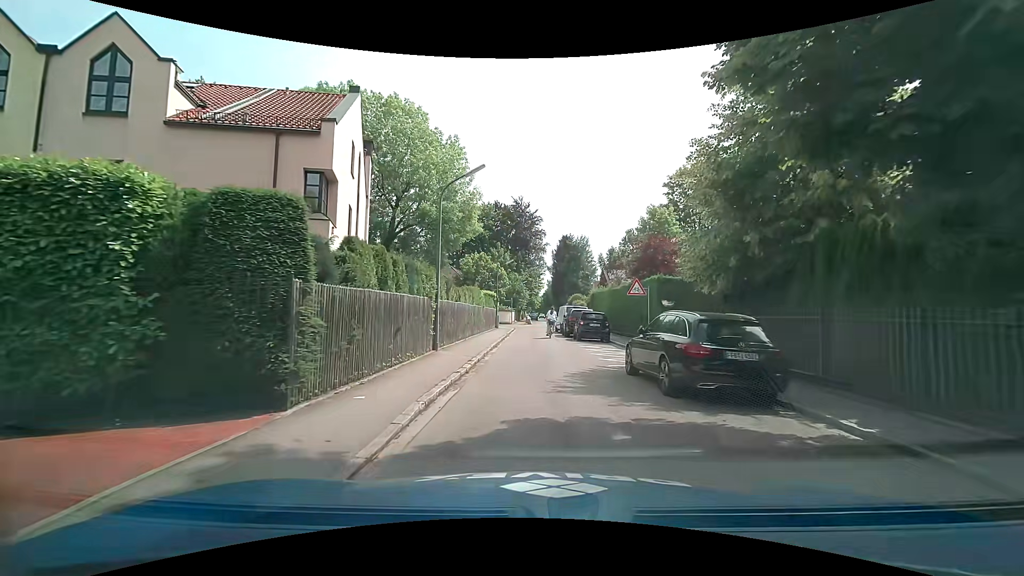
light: Day
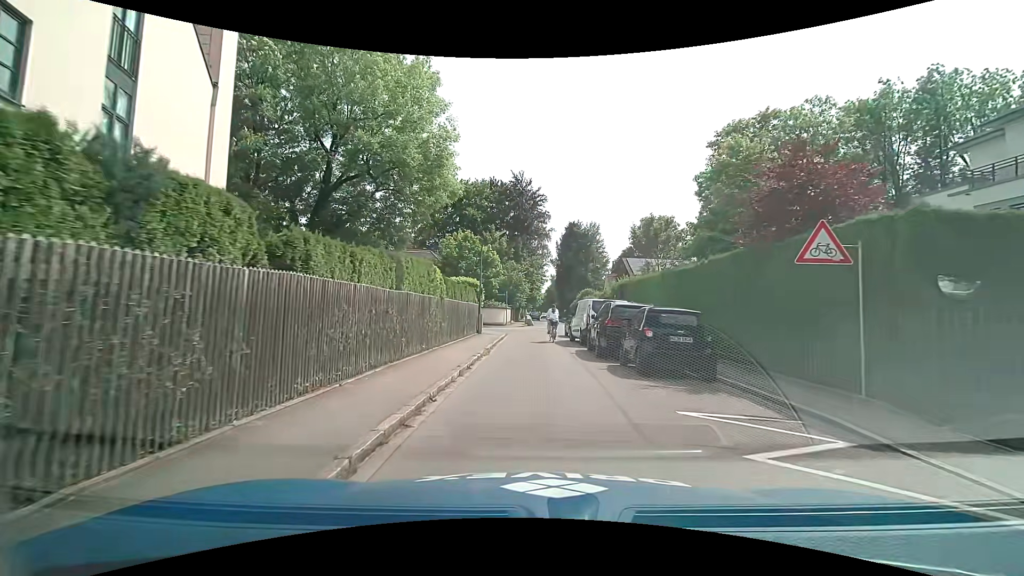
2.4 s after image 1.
(-0.1, +14.6) m; -1°
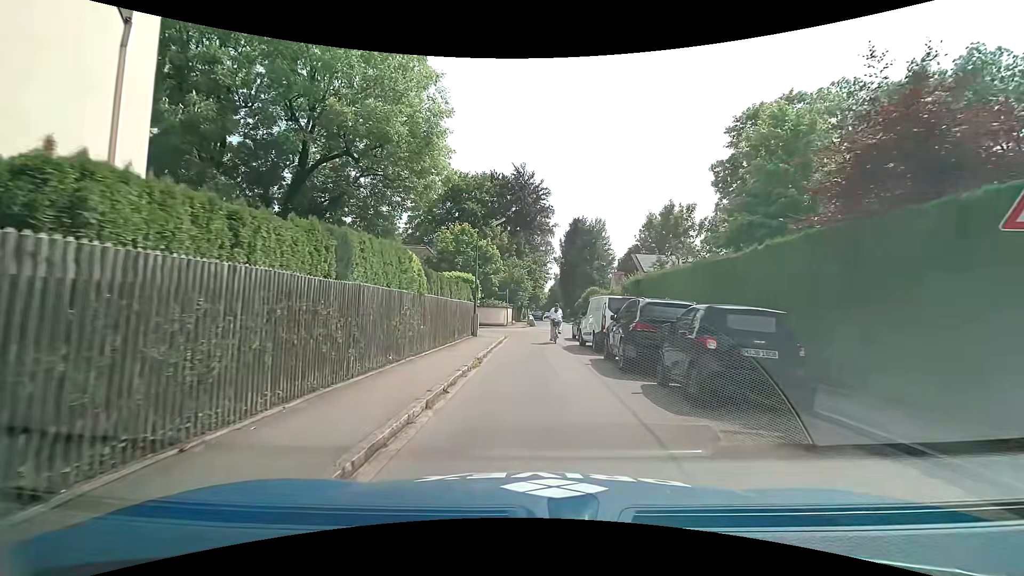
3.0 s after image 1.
(0.0, +3.6) m; 0°
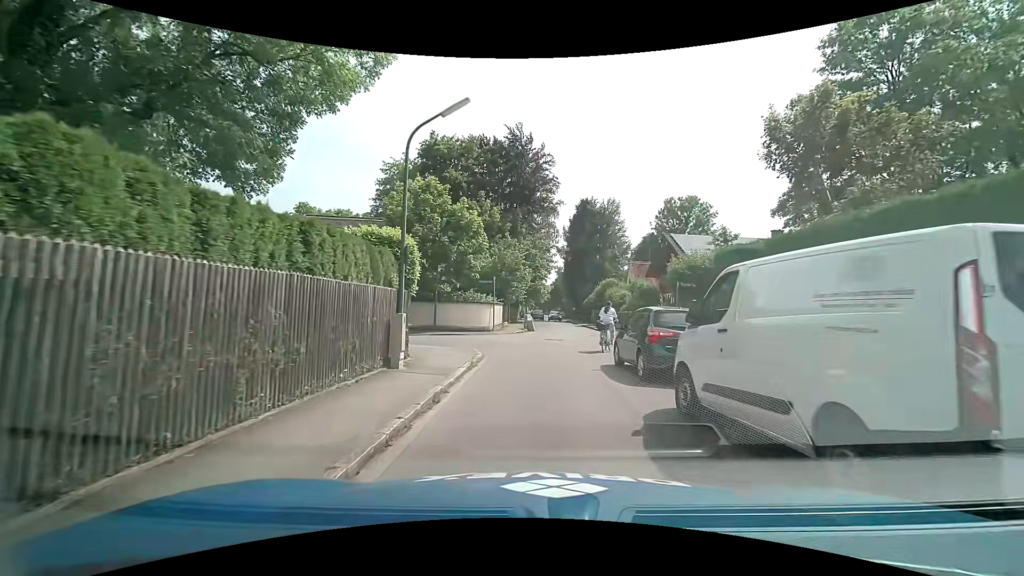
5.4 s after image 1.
(0.0, +14.0) m; 0°
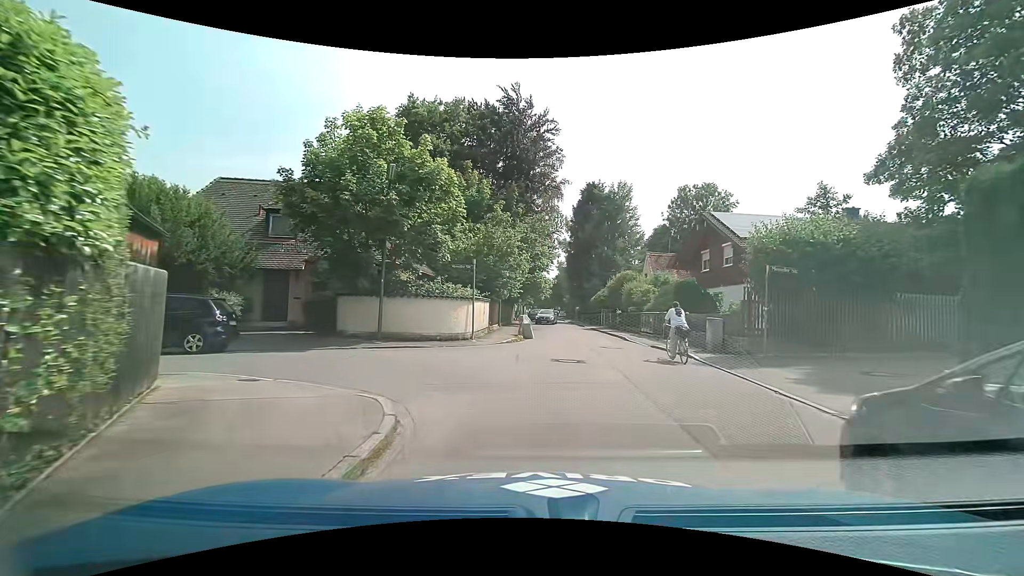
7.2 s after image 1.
(0.0, +9.4) m; 0°
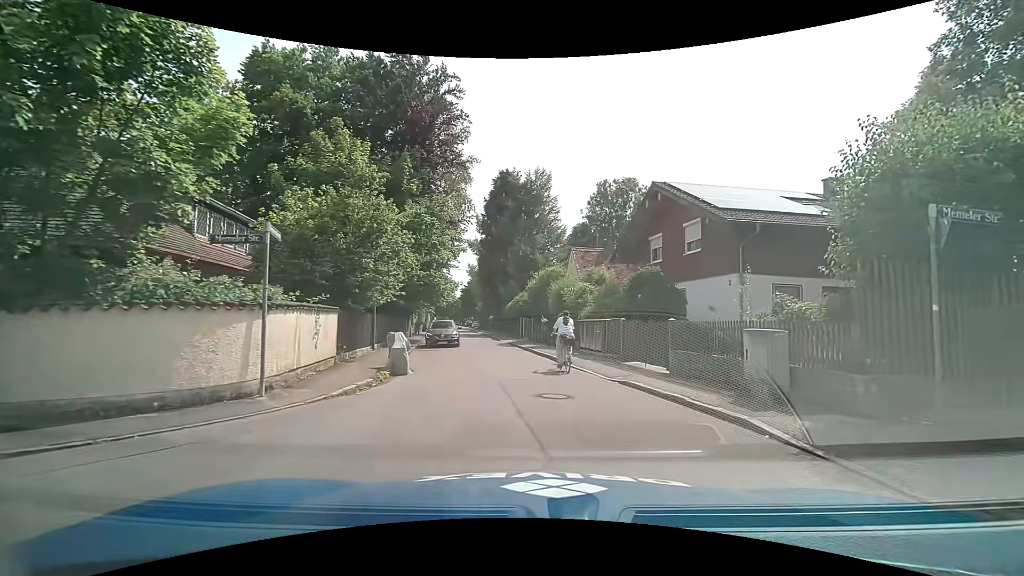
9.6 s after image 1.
(+0.6, +9.7) m; +9°
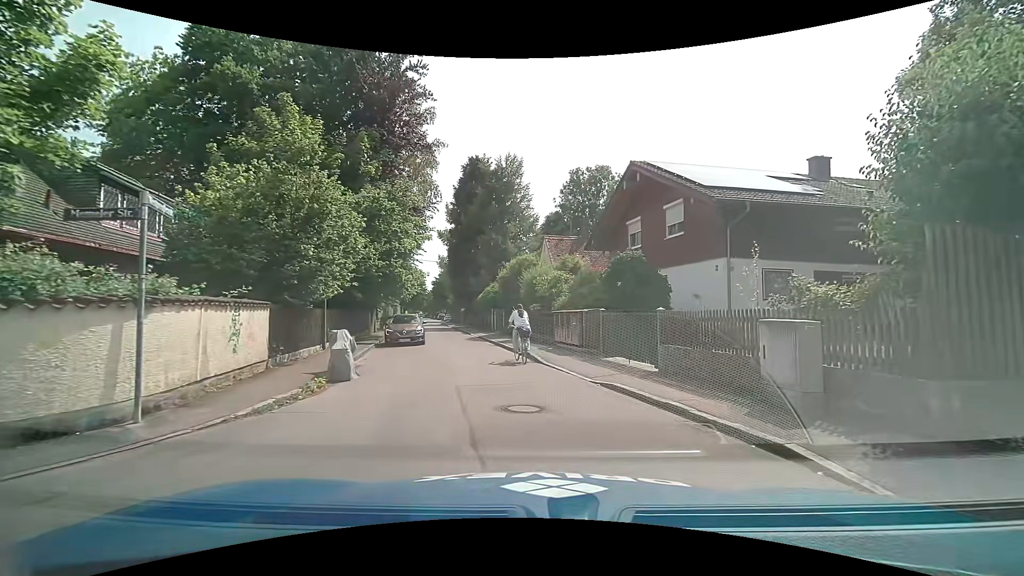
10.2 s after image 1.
(0.0, +2.0) m; +1°
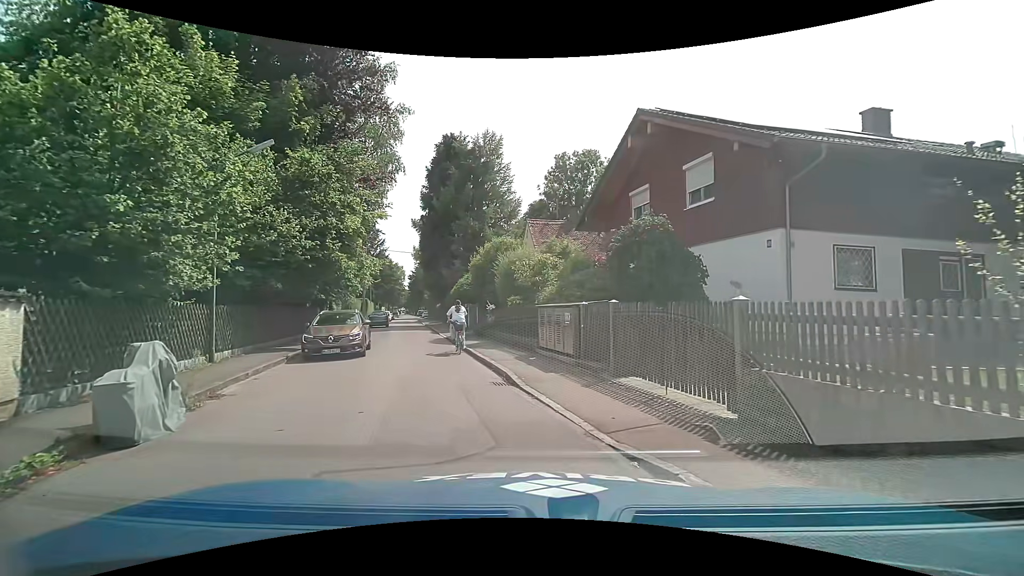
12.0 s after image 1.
(+0.4, +5.3) m; +4°
(-1, +10) (-4, +20) (-6, +29) (-8, +39) (-11, +49) (-13, +58) (-15, +68) (-17, +78) (-19, +88) (-21, +98) m
